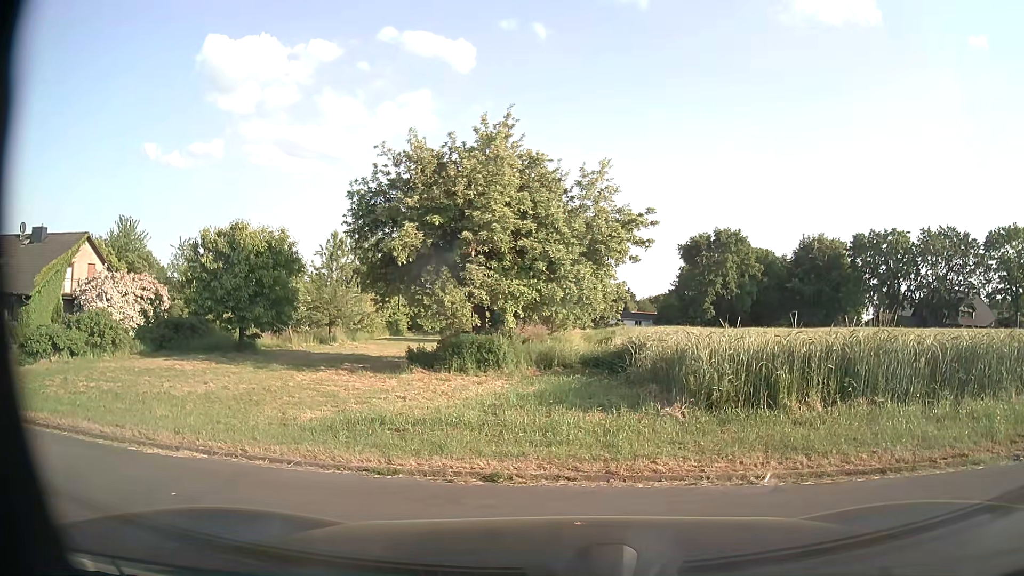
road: residential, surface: paved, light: Day
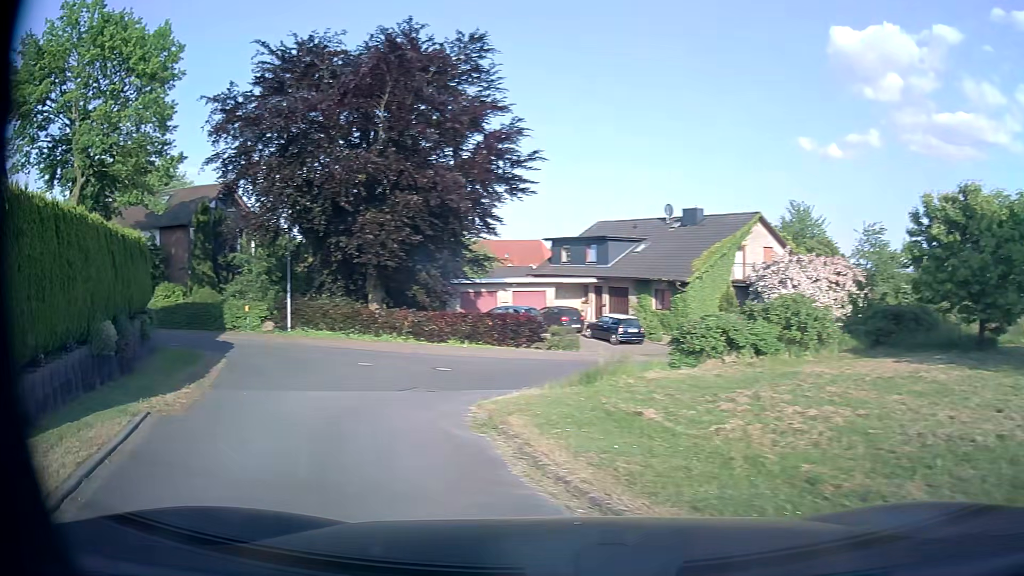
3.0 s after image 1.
(-3.2, +5.5) m; -59°
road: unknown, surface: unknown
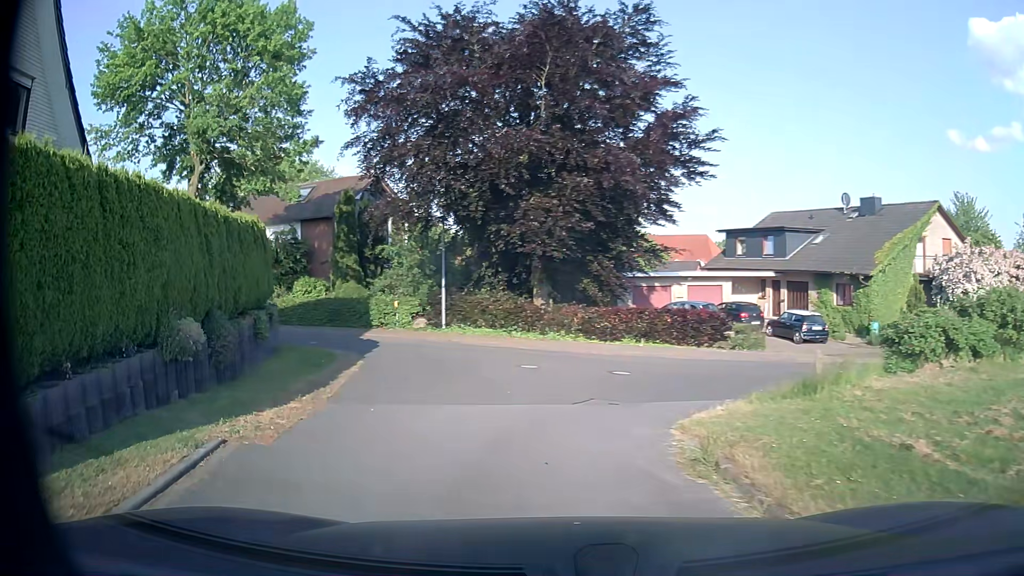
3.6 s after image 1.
(-0.4, +2.7) m; -15°
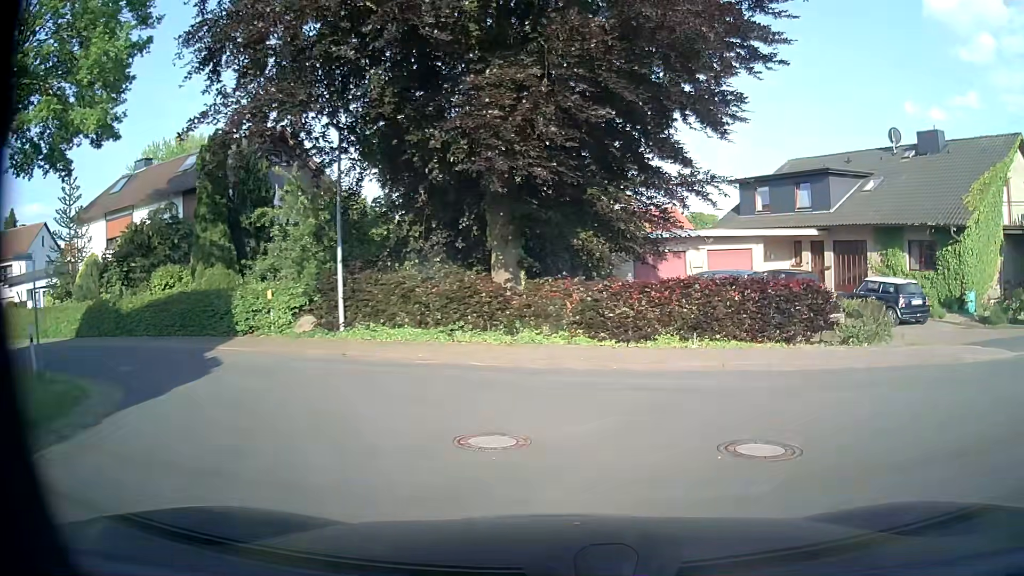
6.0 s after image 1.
(-0.5, +11.2) m; +4°
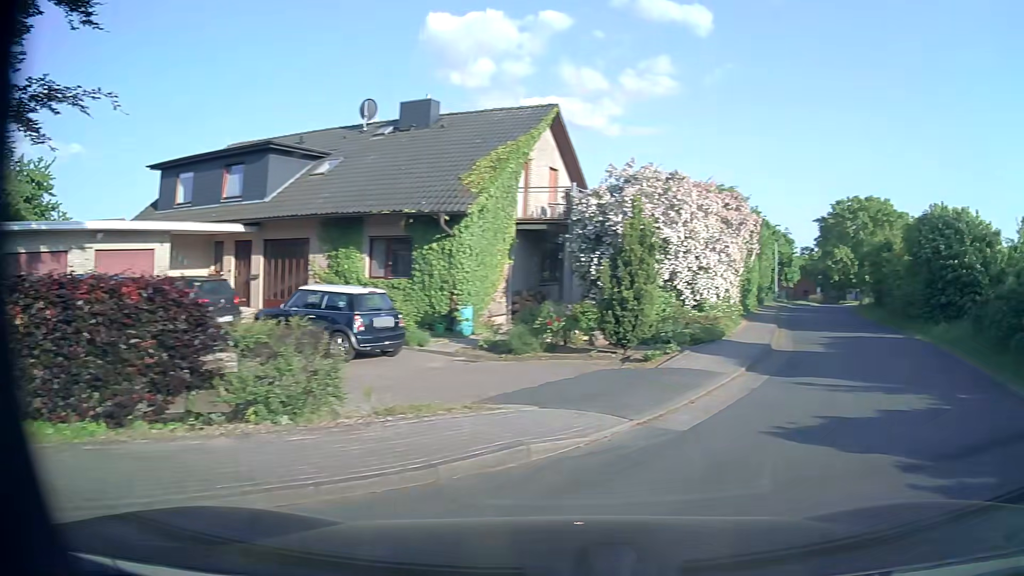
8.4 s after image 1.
(+2.6, +7.7) m; +47°
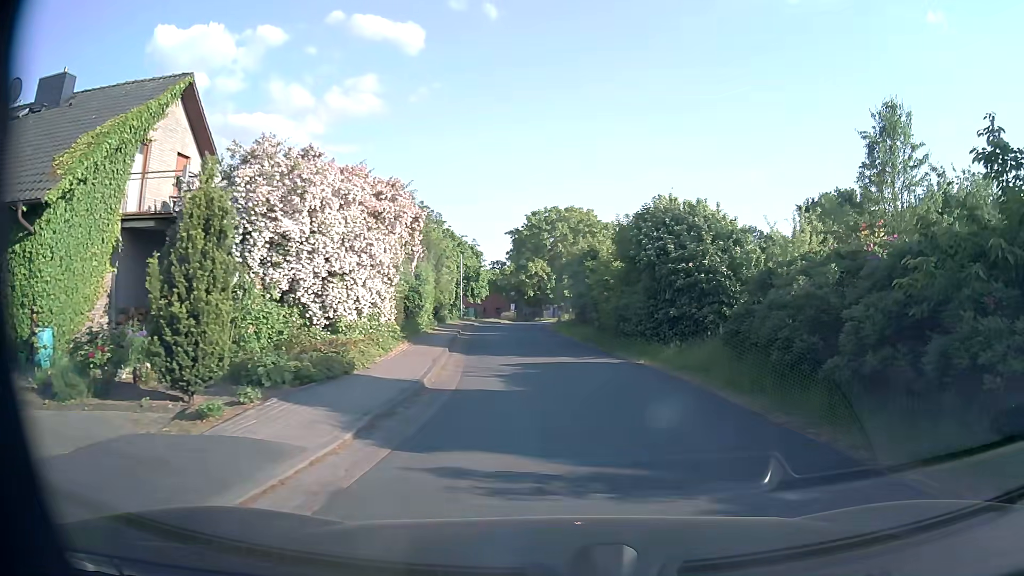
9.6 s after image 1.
(+1.6, +5.1) m; +27°
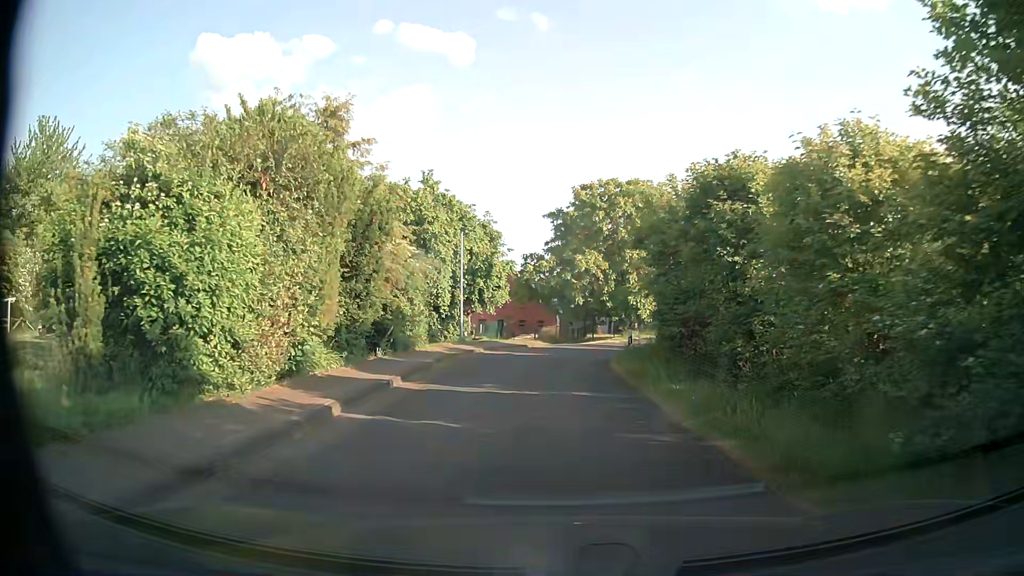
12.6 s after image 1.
(-0.5, +19.8) m; -5°
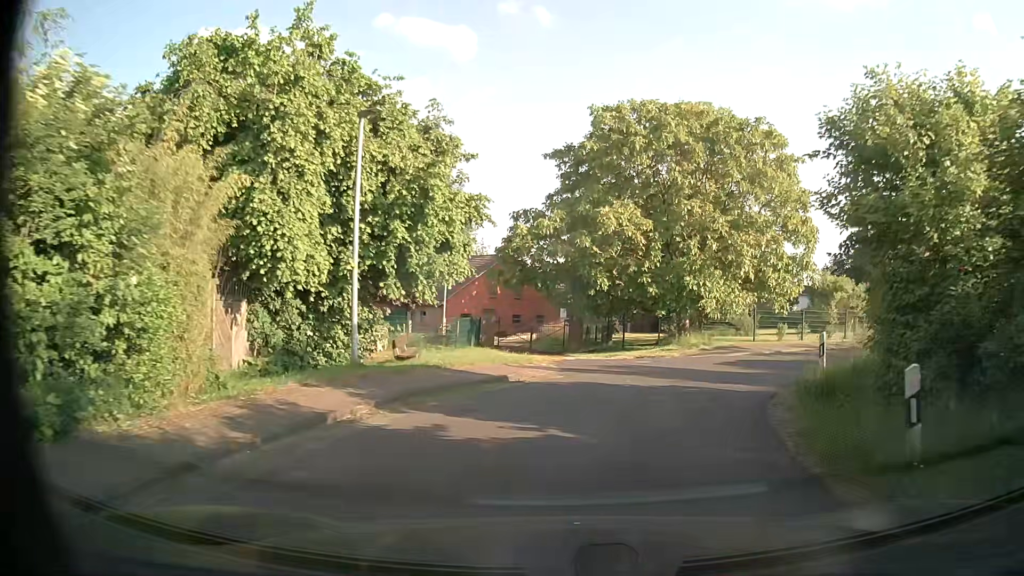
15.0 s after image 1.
(-0.4, +16.7) m; +1°
(+1, +10) (+5, +19) (+13, +25) (+22, +29) (+31, +33) (+41, +37) (+49, +43) (+54, +51) (+59, +60) (+62, +69) m
